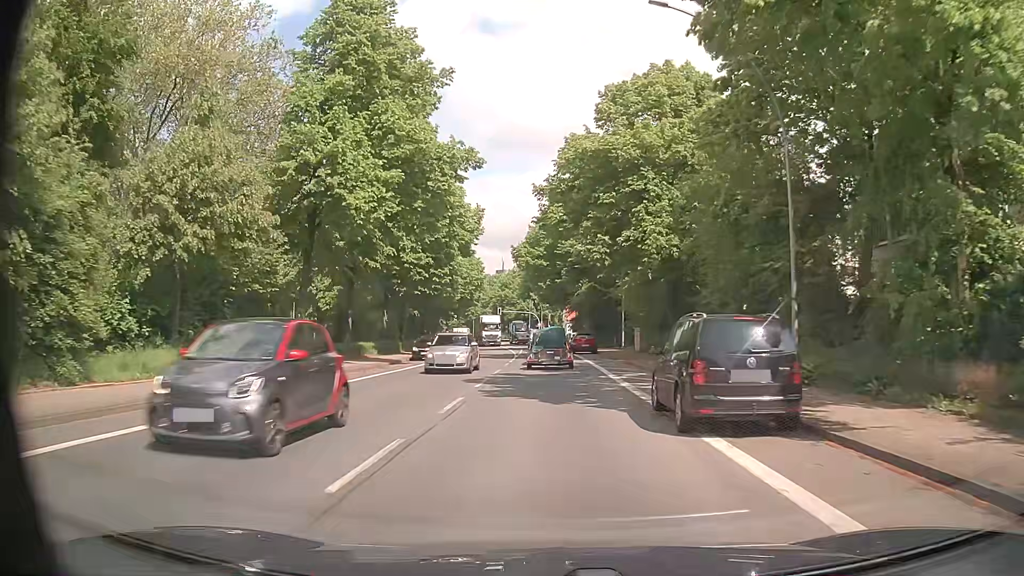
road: primary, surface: asphalt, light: Day
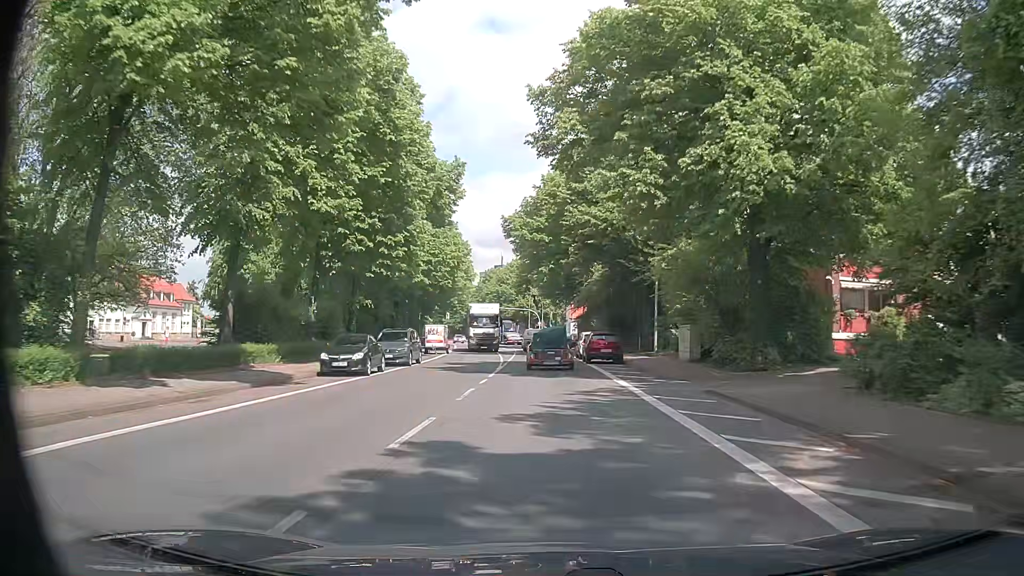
(+0.1, +15.7) m; +1°
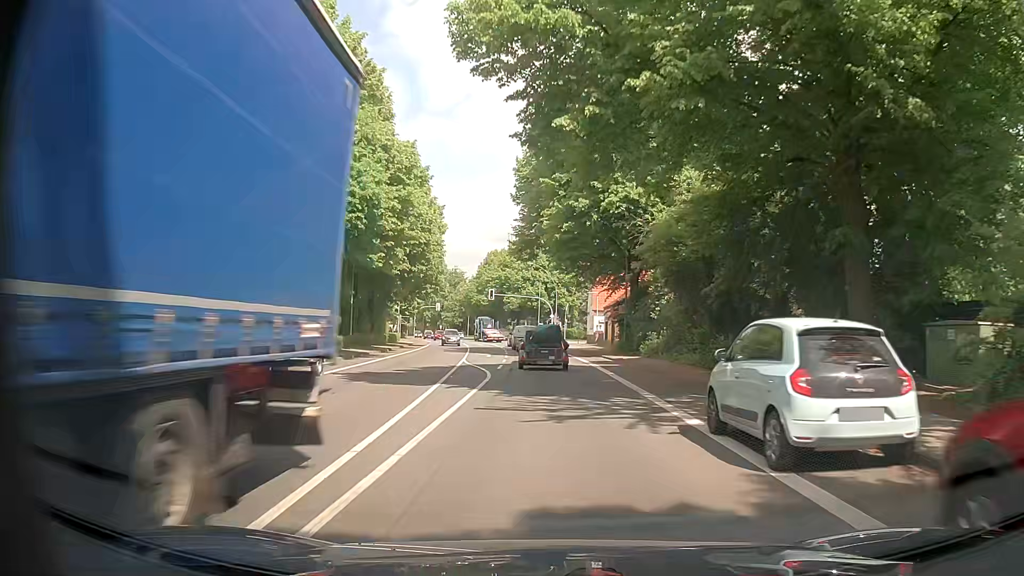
(-0.7, +31.6) m; -2°
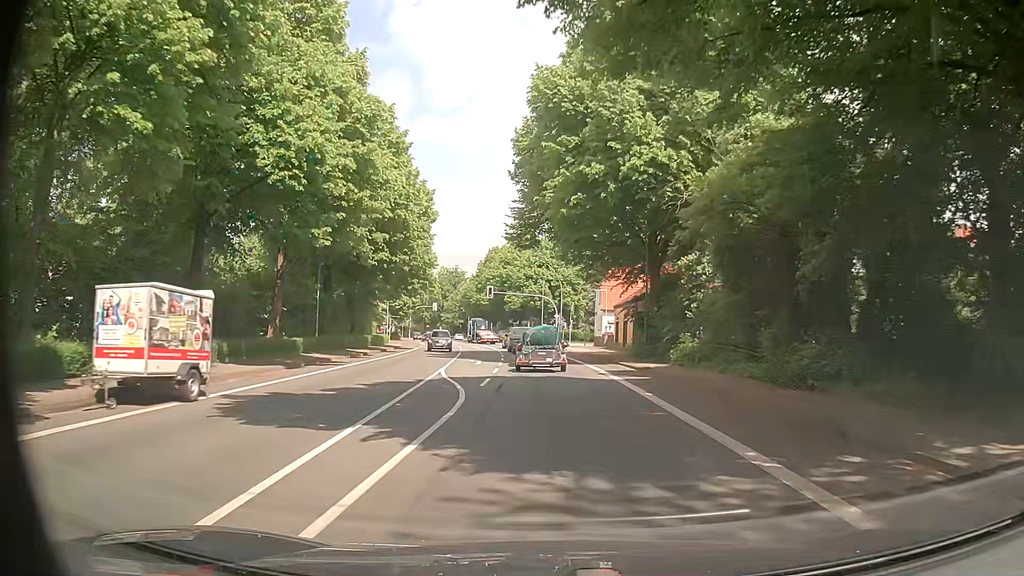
(0.0, +7.8) m; -1°
(0, +10) (0, +20) (0, +30) (-1, +40) (-1, +50) (-2, +60) (-3, +70) (-5, +80) (-6, +90) (-8, +99) m
